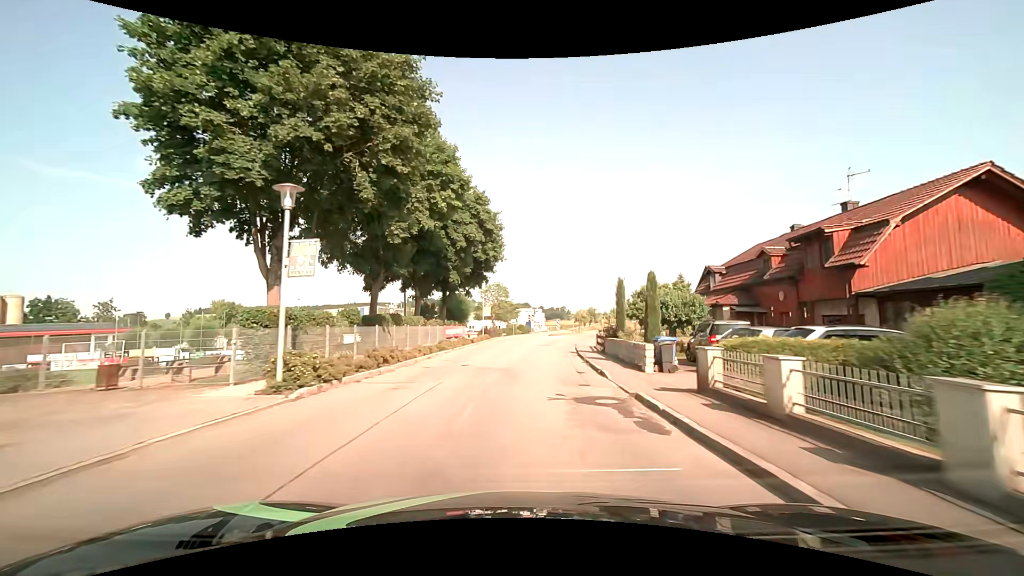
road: secondary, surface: asphalt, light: Day
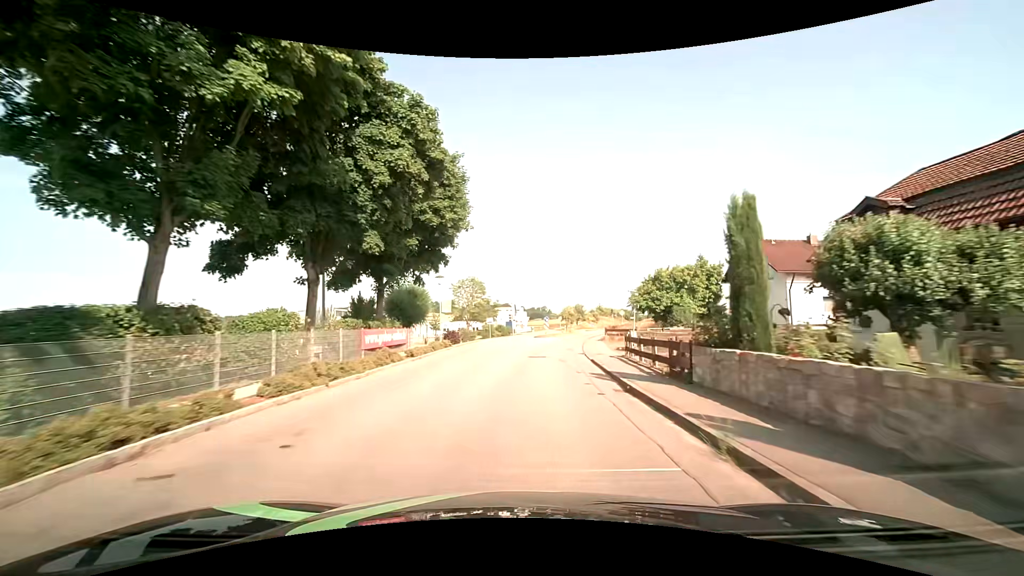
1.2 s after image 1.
(+0.4, +15.4) m; +3°
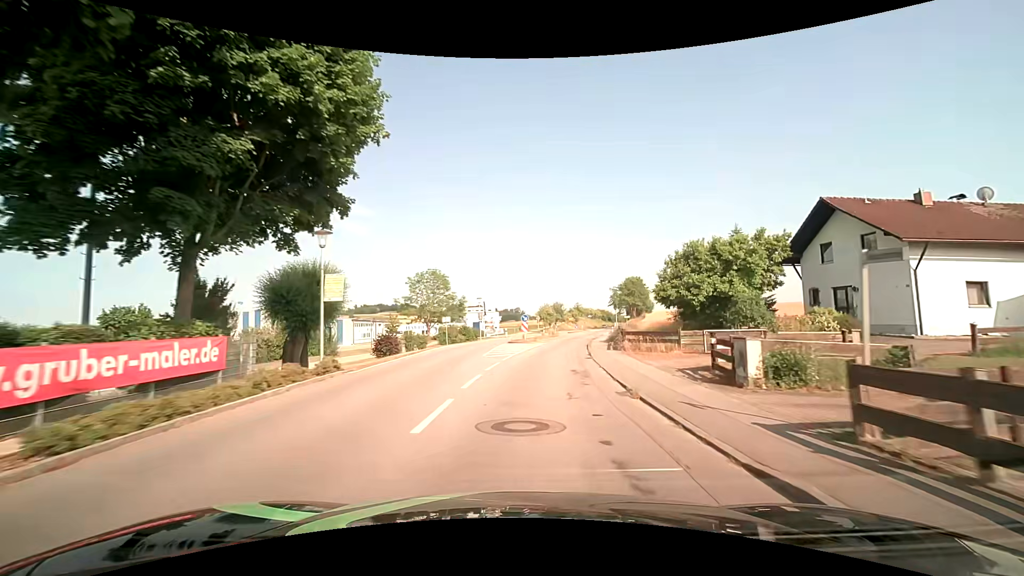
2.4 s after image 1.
(+0.2, +15.6) m; +3°
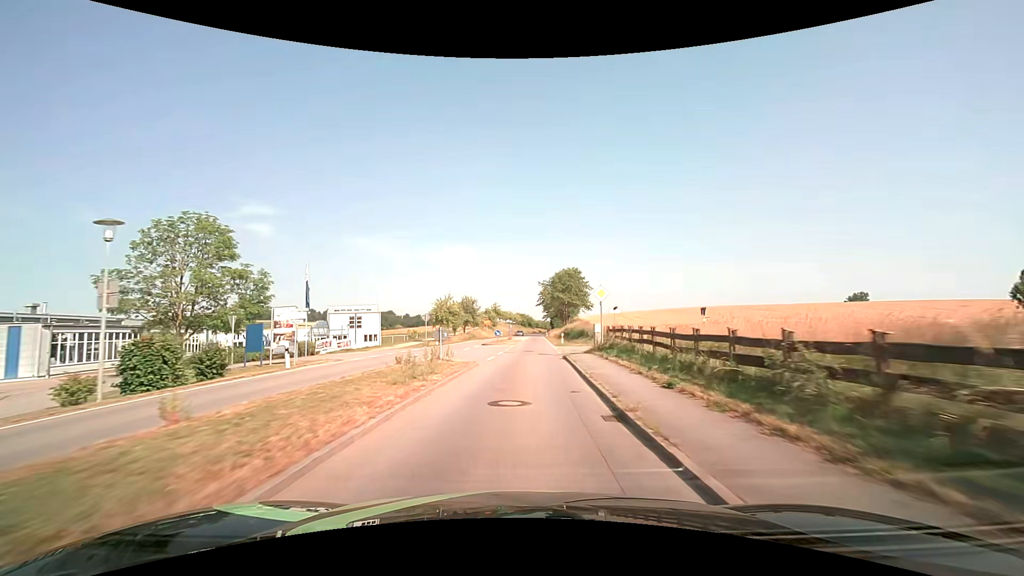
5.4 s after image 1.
(+3.8, +39.7) m; +10°
(0, +10) (0, +20) (+1, +30) (+1, +40) (+1, +50) (+2, +60) (+2, +70) (+3, +80) (+3, +90) (+3, +100) m
